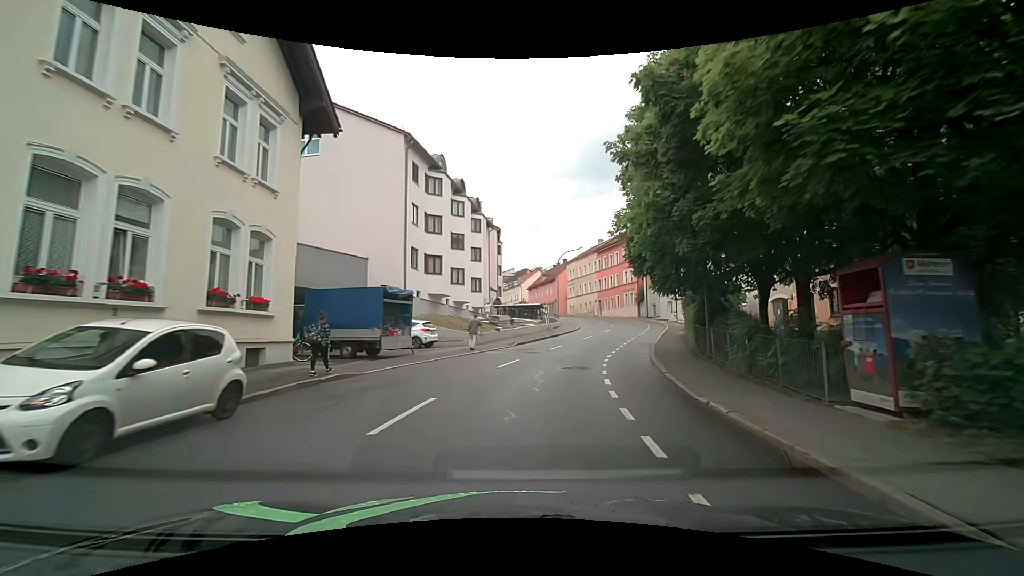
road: tertiary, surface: asphalt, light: Day
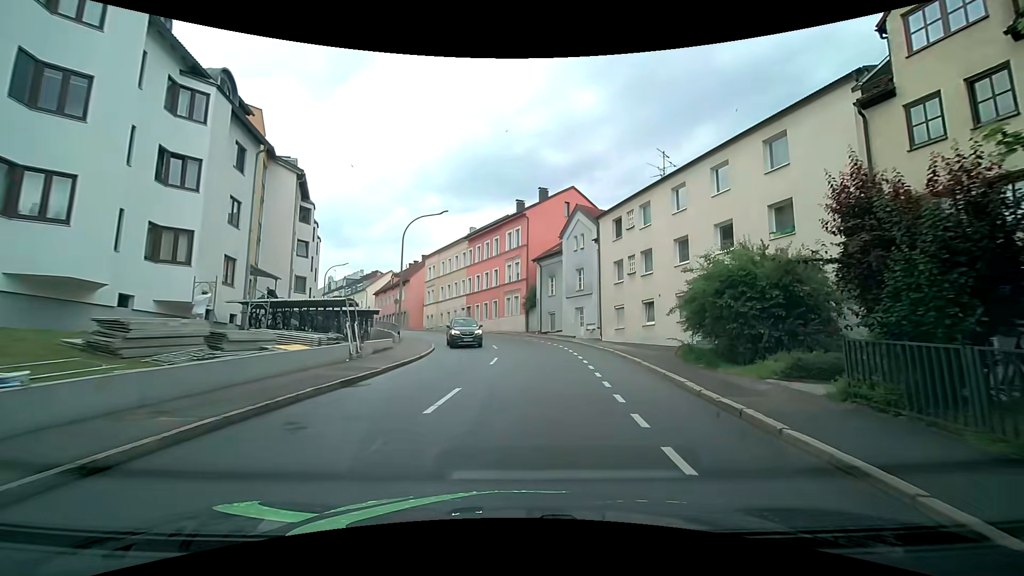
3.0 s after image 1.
(+2.9, +24.7) m; +16°
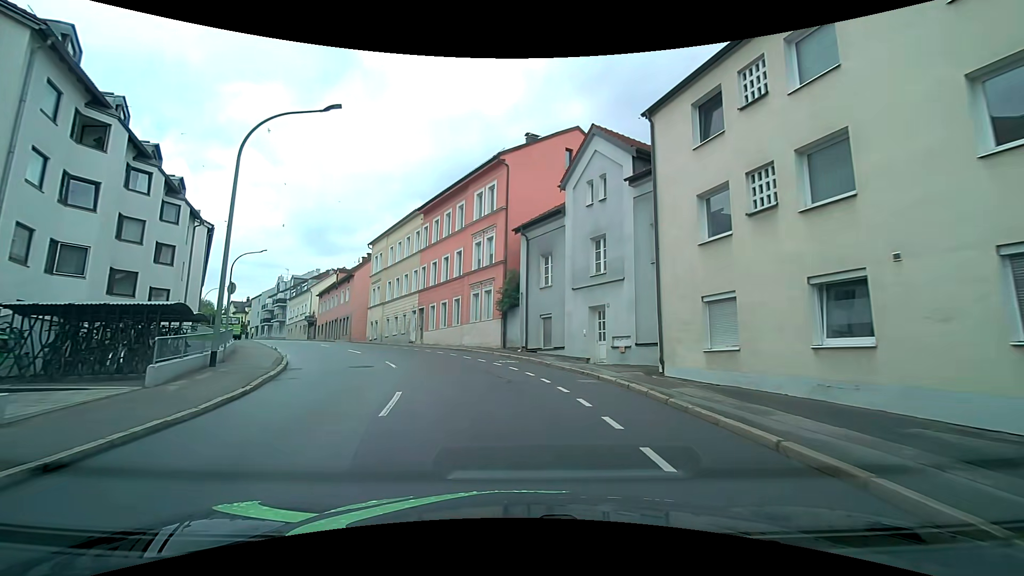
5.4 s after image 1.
(+0.6, +17.8) m; +1°
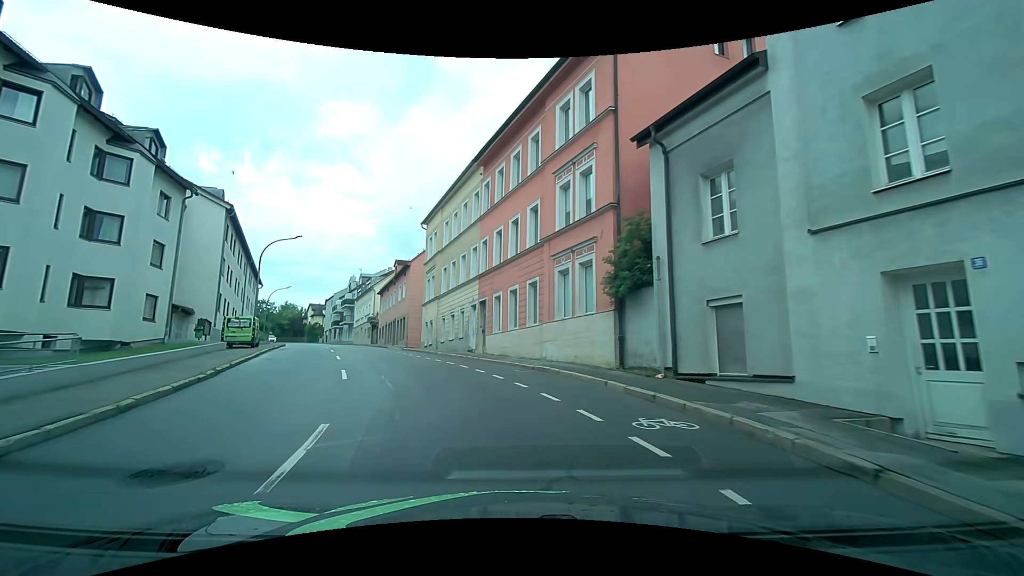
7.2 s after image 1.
(-0.8, +13.1) m; -10°
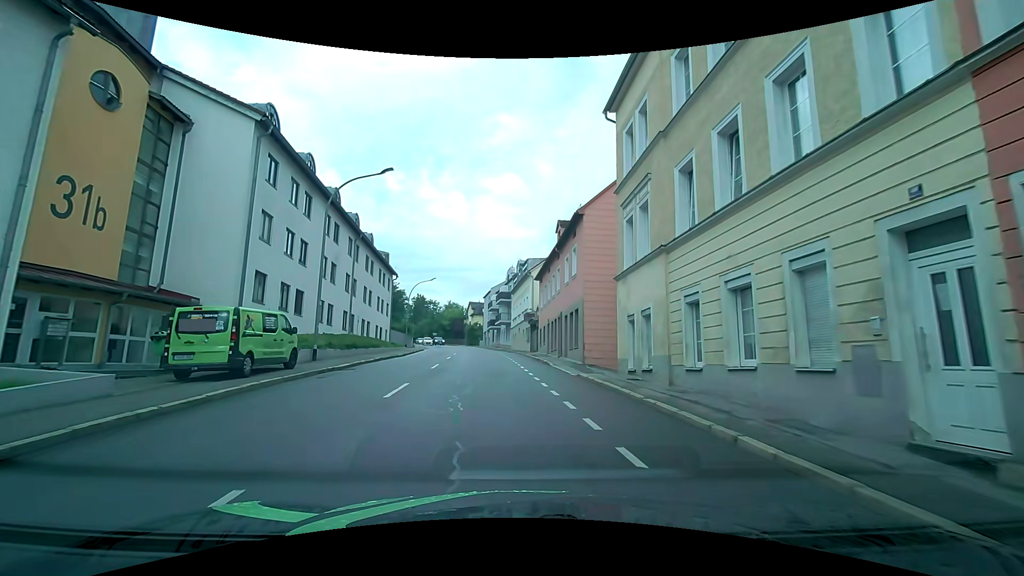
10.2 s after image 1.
(-4.3, +21.1) m; -20°
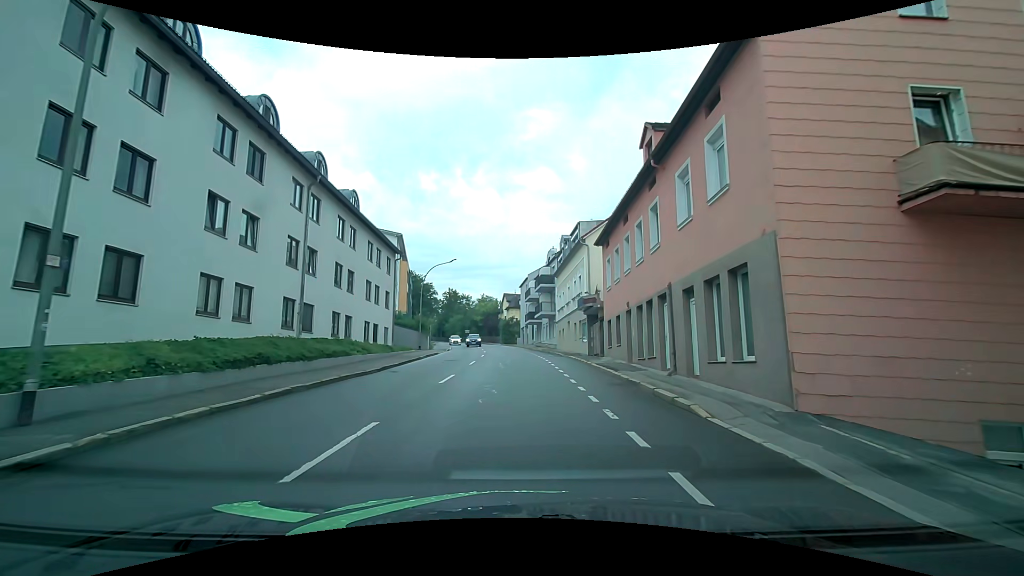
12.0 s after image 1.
(-0.5, +15.3) m; -4°
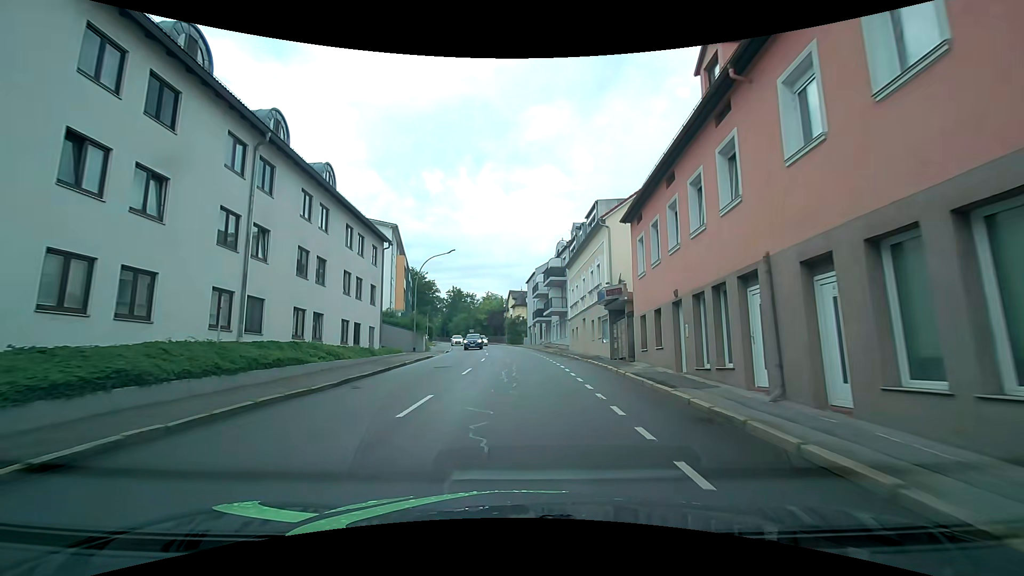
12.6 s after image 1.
(0.0, +5.6) m; -1°
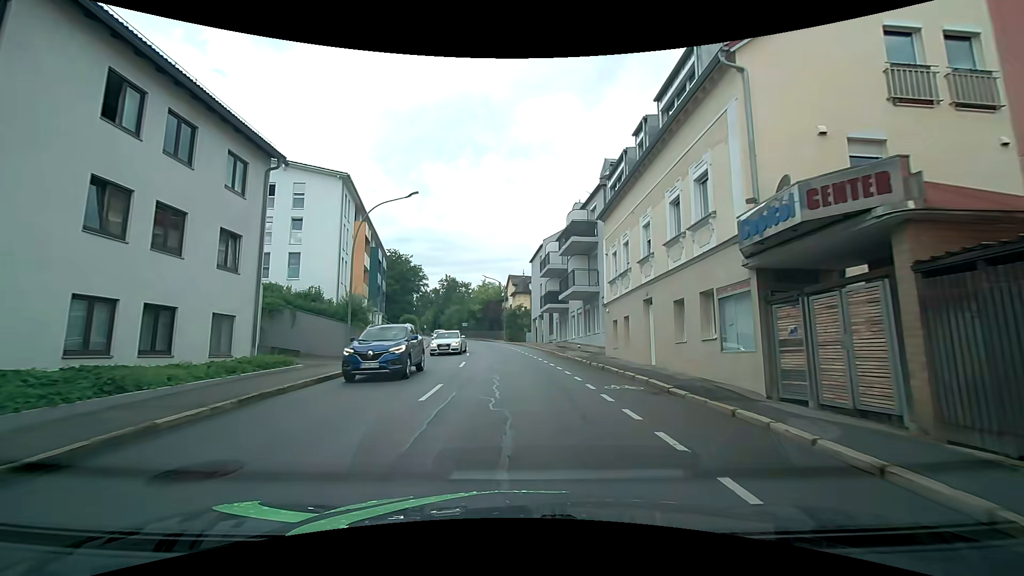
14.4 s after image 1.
(0.0, +16.7) m; 0°
(0, +10) (0, +20) (-1, +30) (-2, +40) (-3, +50) (-5, +60) (-6, +70) (-9, +79) (-11, +89) (-14, +99) m
